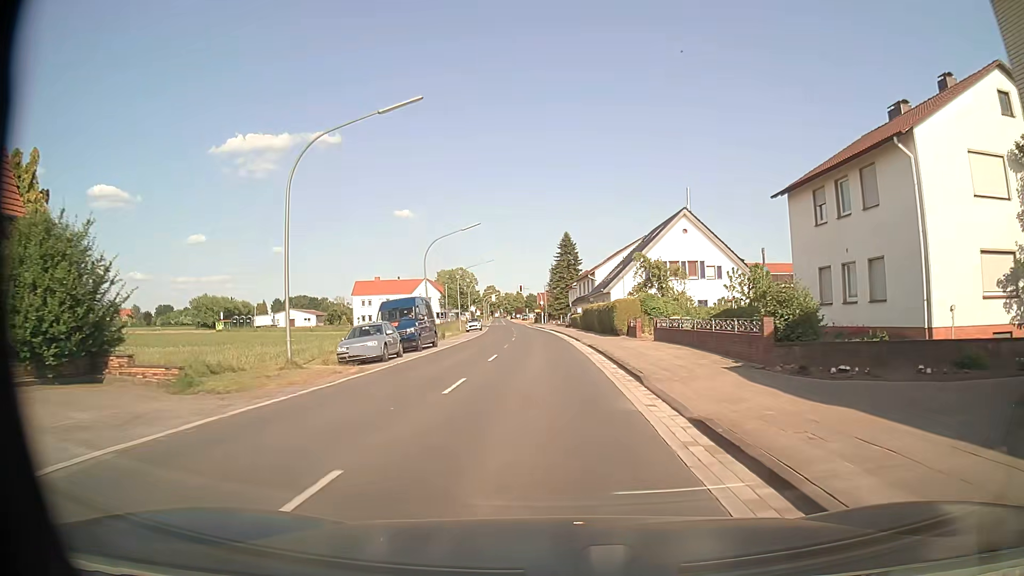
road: secondary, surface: asphalt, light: Day
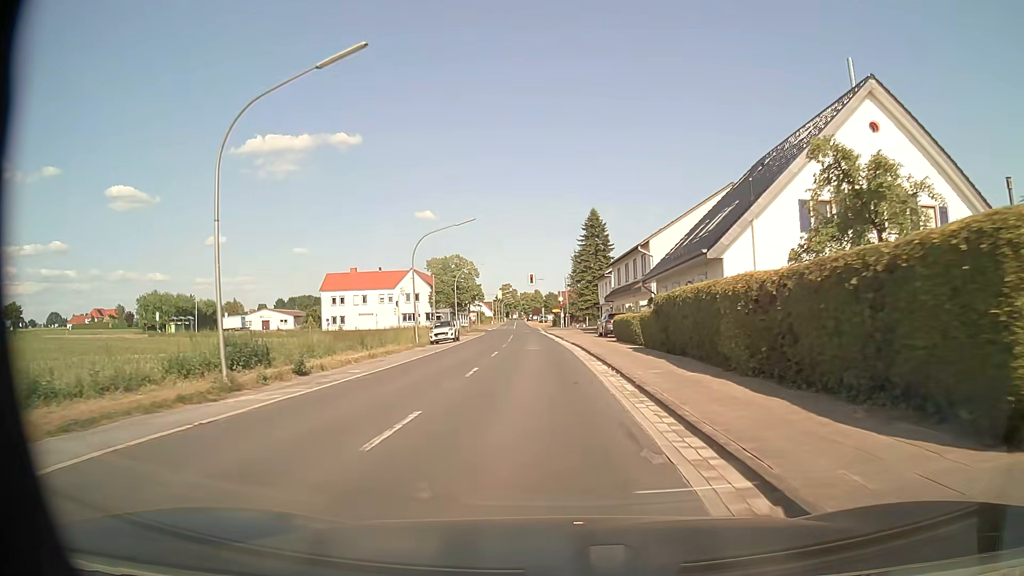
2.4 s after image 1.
(-0.1, +32.2) m; -1°
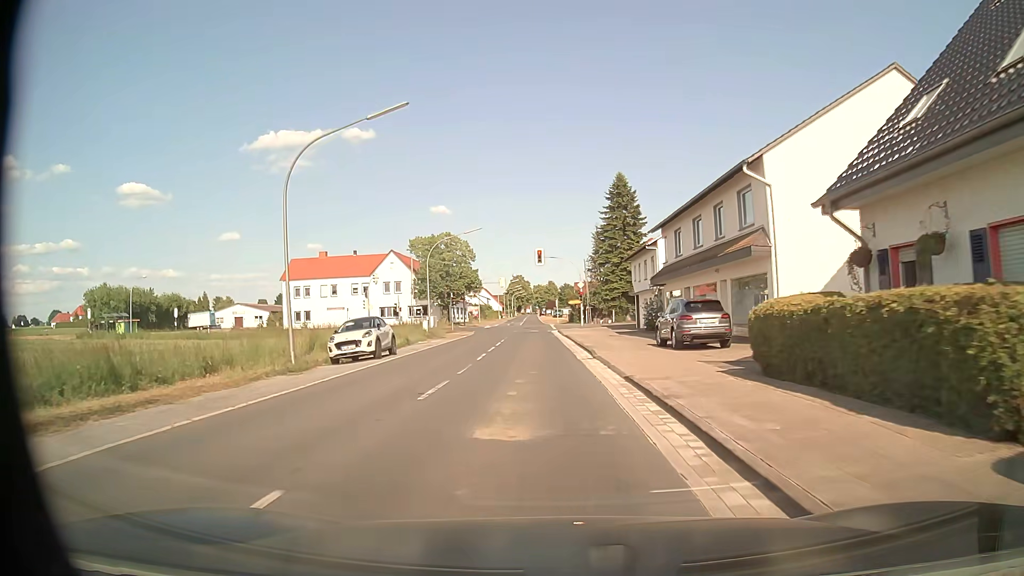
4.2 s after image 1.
(-0.3, +22.8) m; -1°
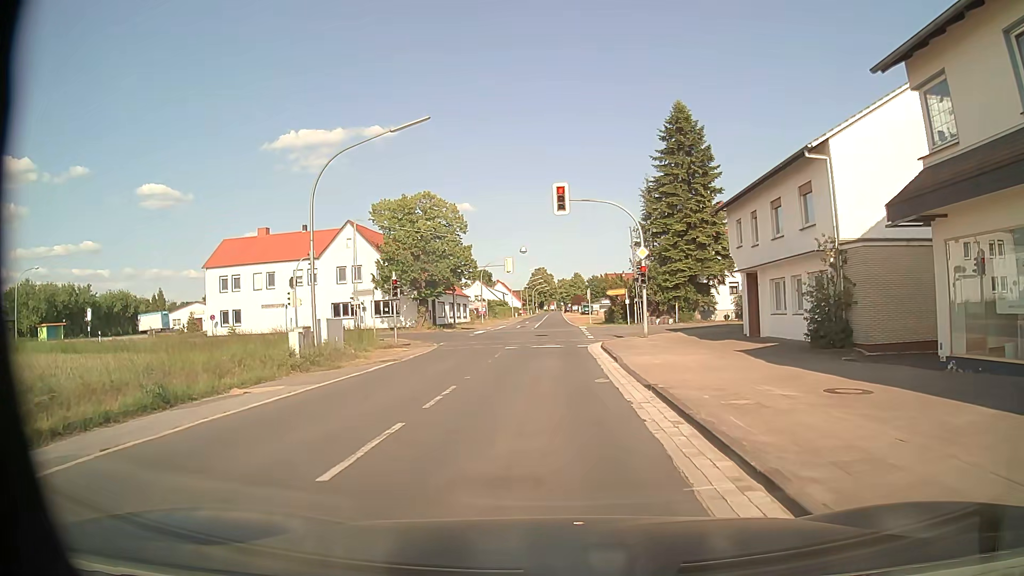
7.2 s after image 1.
(-0.6, +27.4) m; -3°
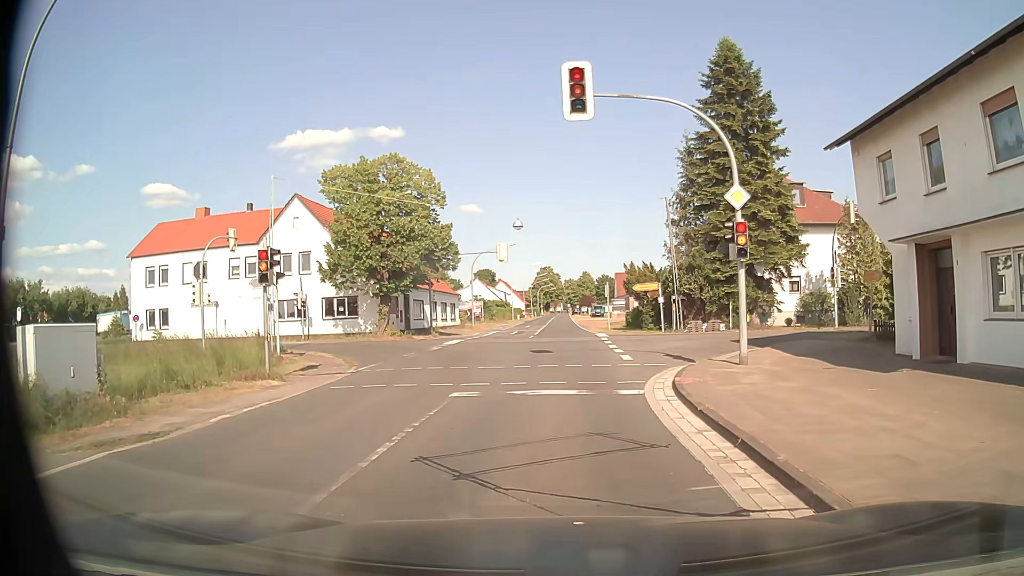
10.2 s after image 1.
(0.0, +14.3) m; +1°
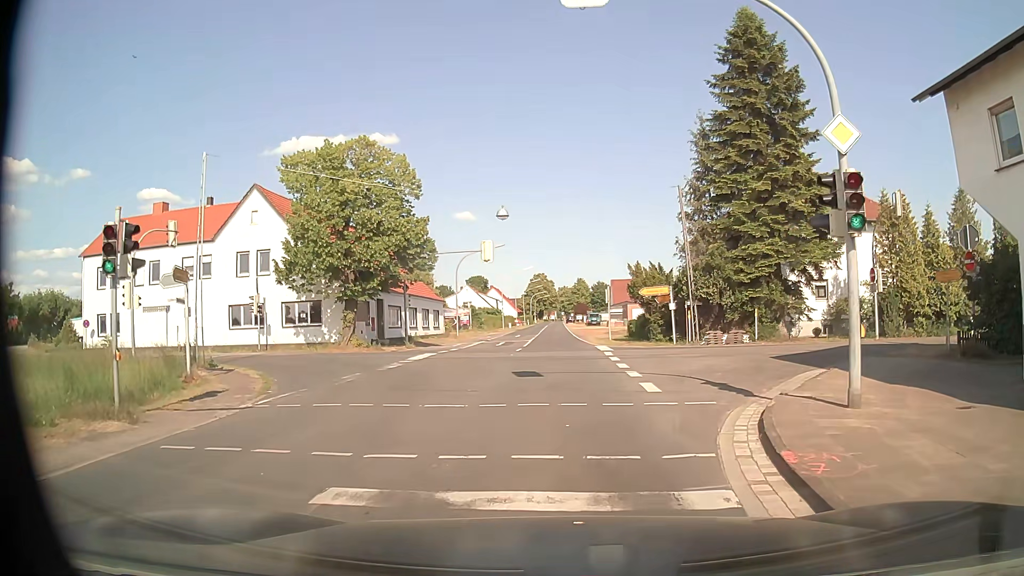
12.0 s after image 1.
(-0.1, +6.3) m; 0°
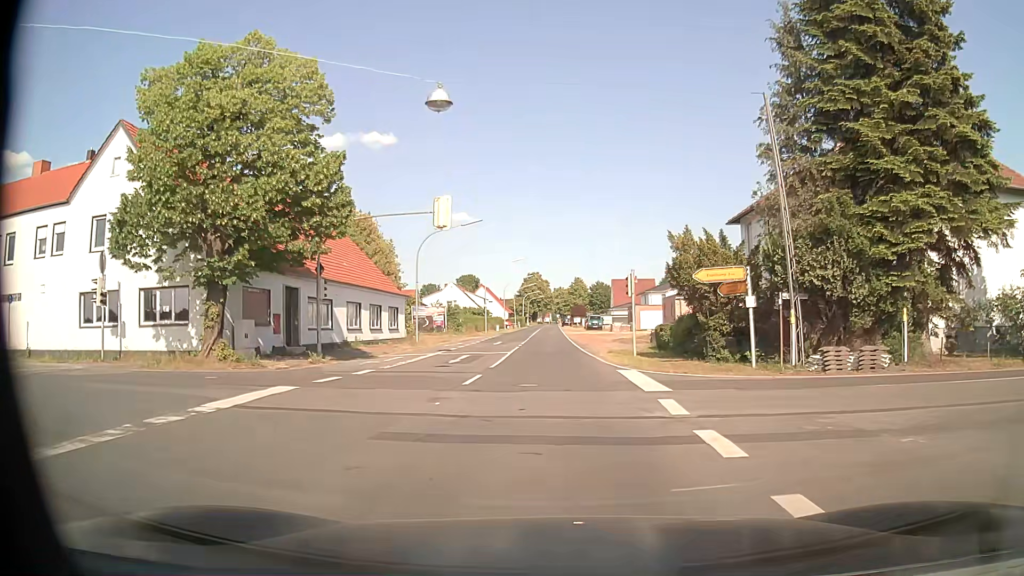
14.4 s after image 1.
(-0.1, +15.7) m; 0°
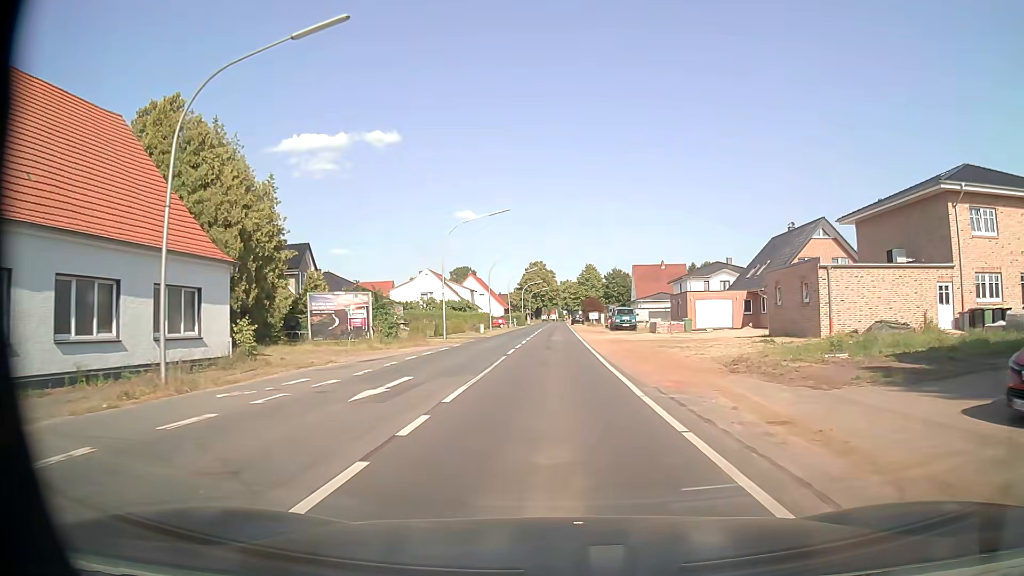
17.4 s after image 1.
(-0.3, +30.6) m; 0°
(0, +10) (0, +20) (0, +30) (0, +40) (0, +50) (0, +60) (0, +70) (0, +80) (0, +90) (0, +100) m
